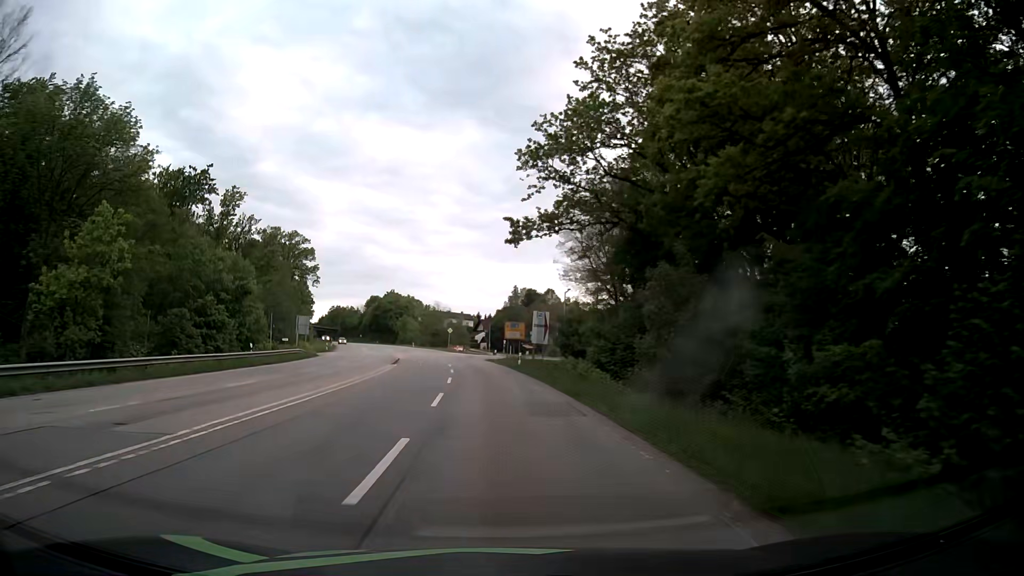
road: secondary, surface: asphalt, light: Day
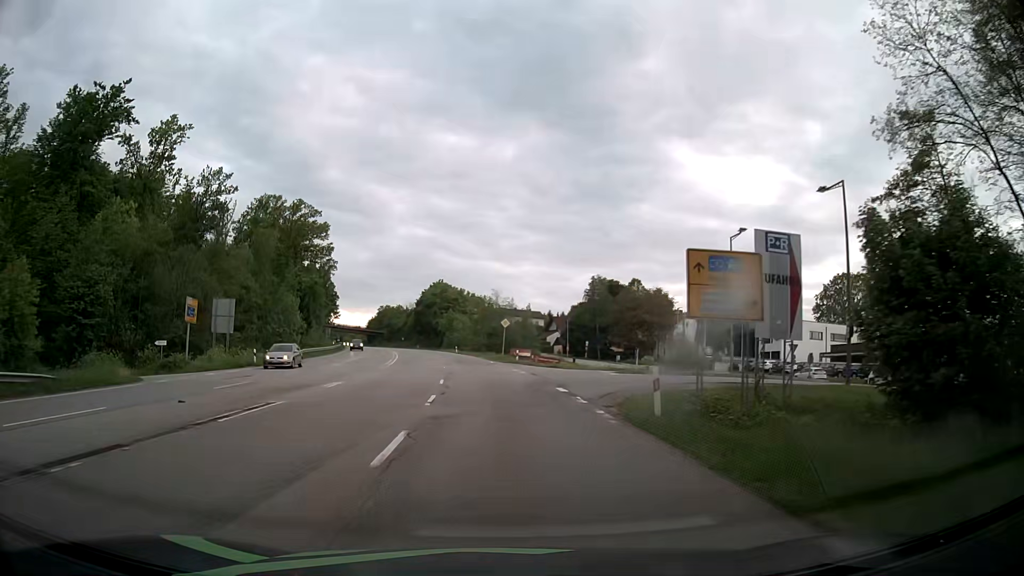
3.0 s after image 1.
(-2.4, +45.6) m; -6°
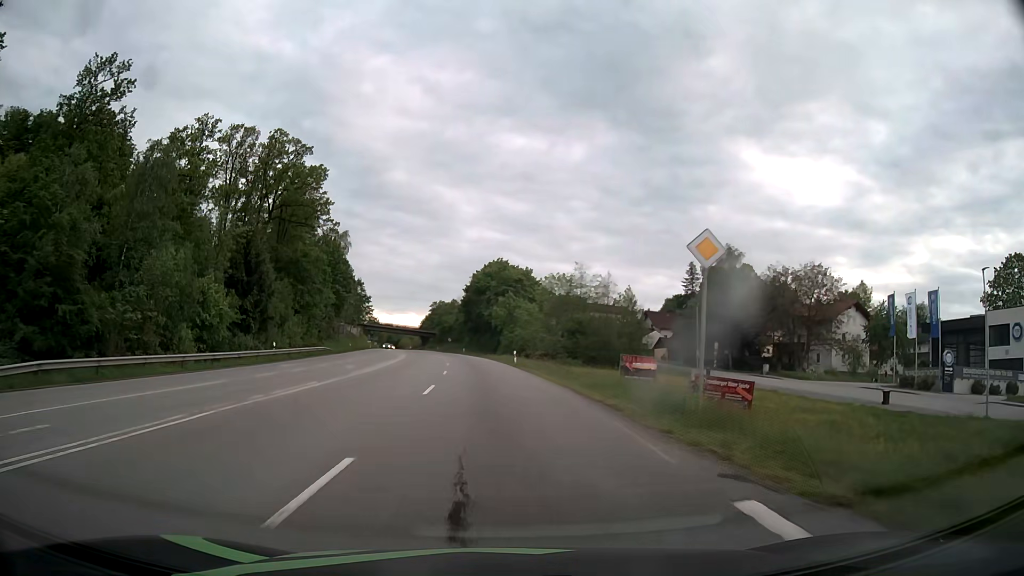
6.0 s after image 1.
(-2.4, +45.8) m; -6°
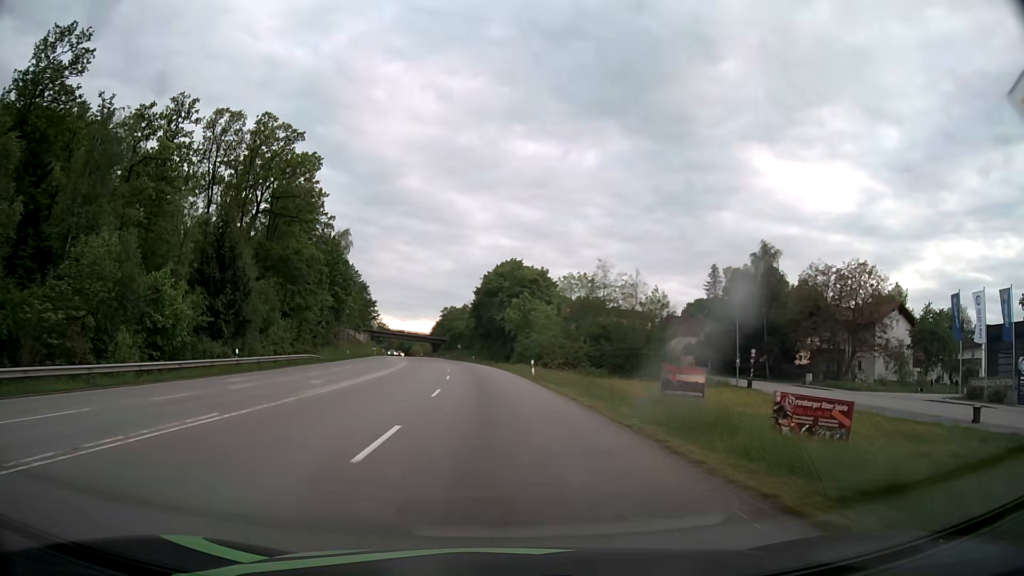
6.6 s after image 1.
(-0.1, +9.2) m; -1°
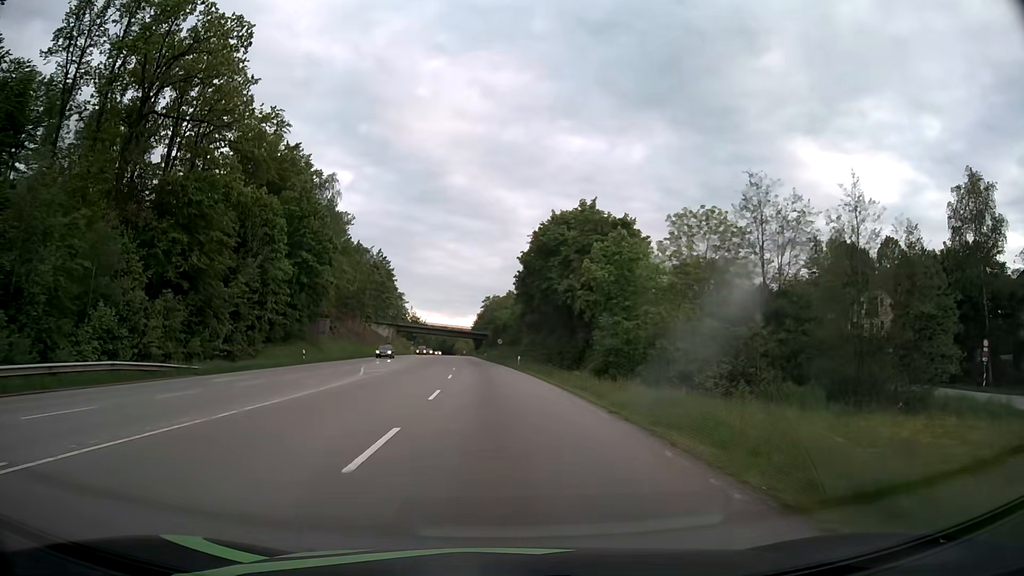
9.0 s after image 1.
(-1.1, +36.7) m; -4°
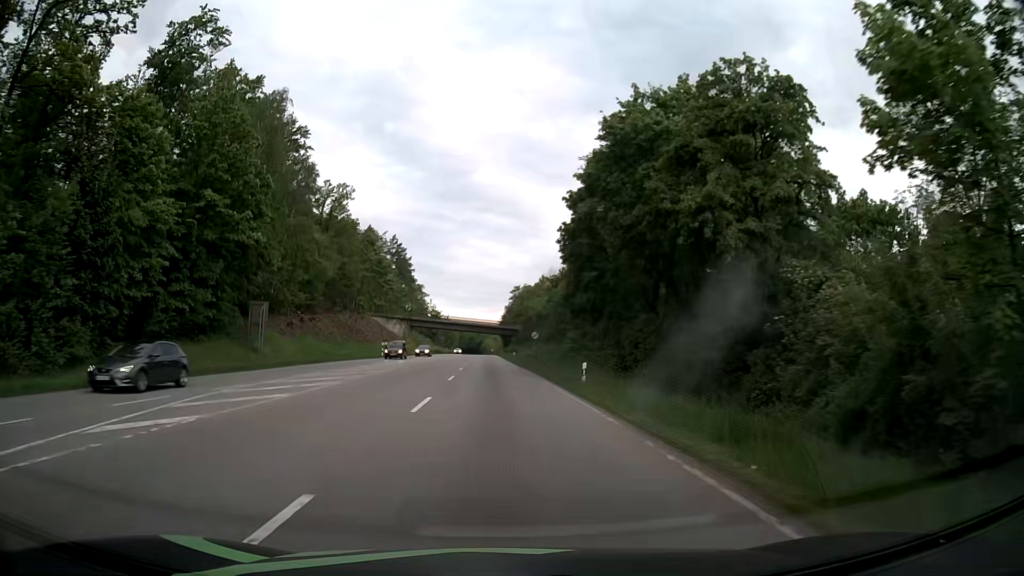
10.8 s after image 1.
(-0.6, +27.5) m; -2°
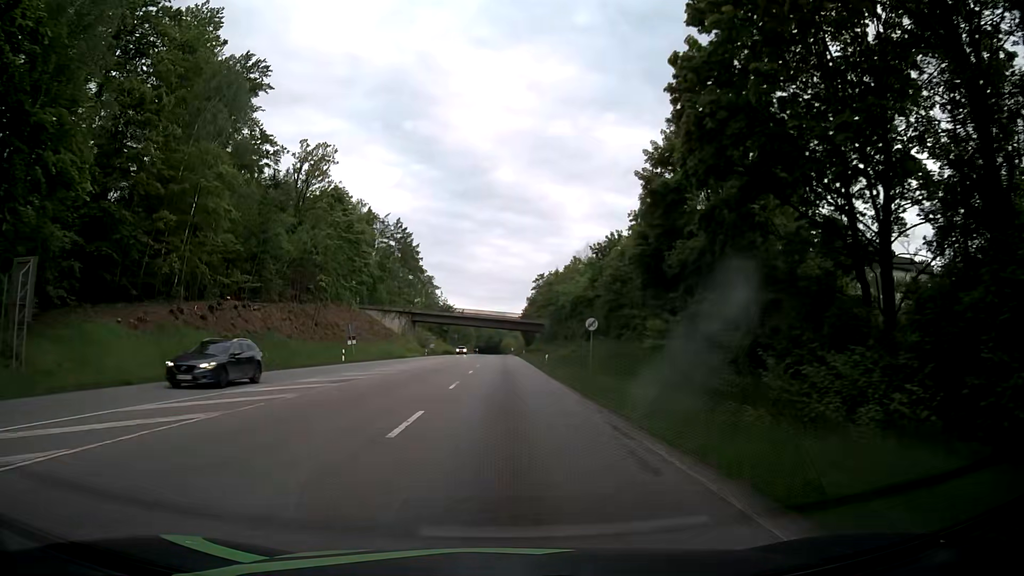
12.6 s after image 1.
(-0.6, +27.6) m; -2°
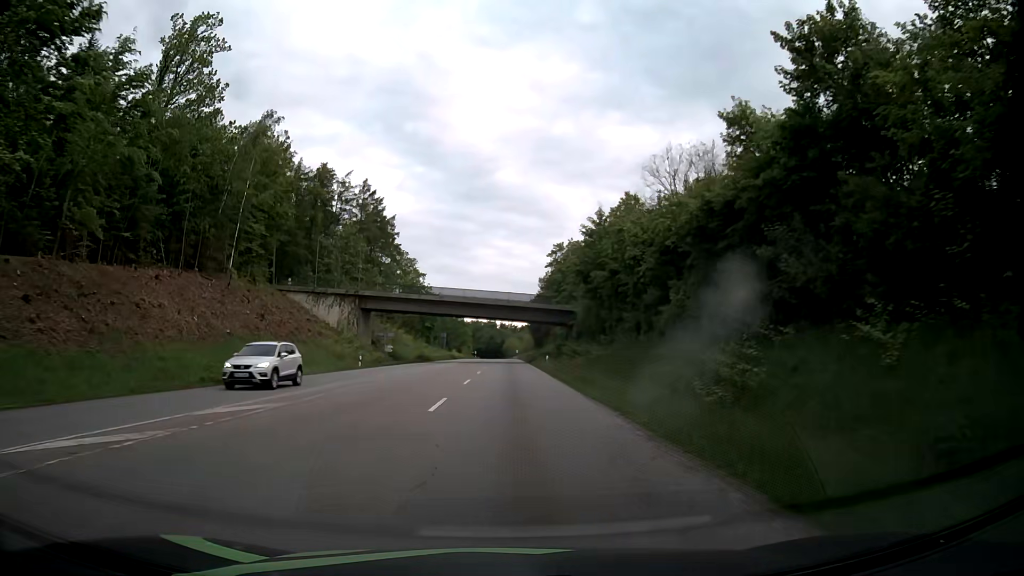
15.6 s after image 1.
(-0.2, +46.7) m; 0°
(0, +10) (0, +20) (0, +30) (0, +40) (0, +50) (0, +60) (+1, +70) (+1, +80) (+1, +90) (+1, +100) m
